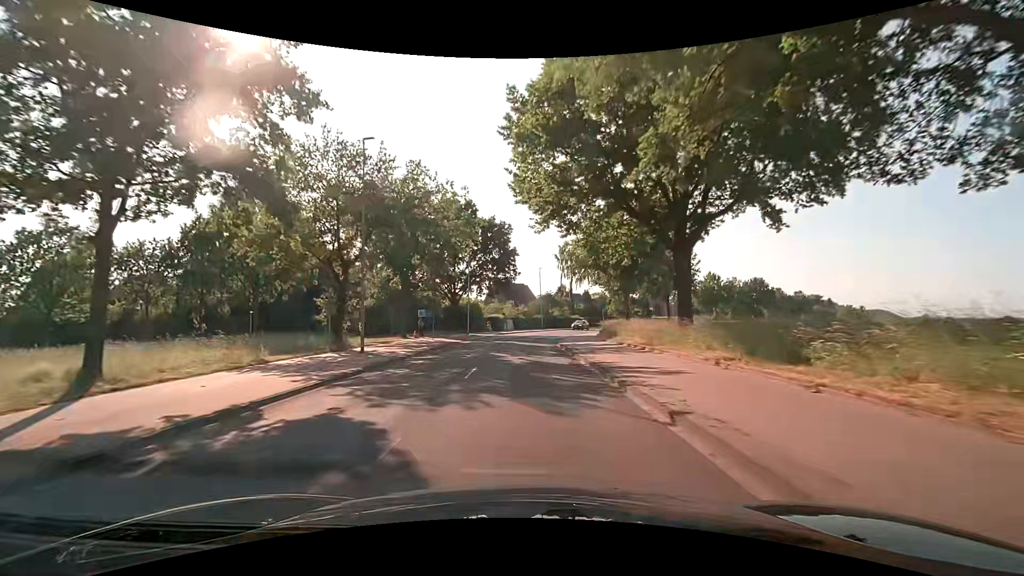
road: secondary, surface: asphalt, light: Day
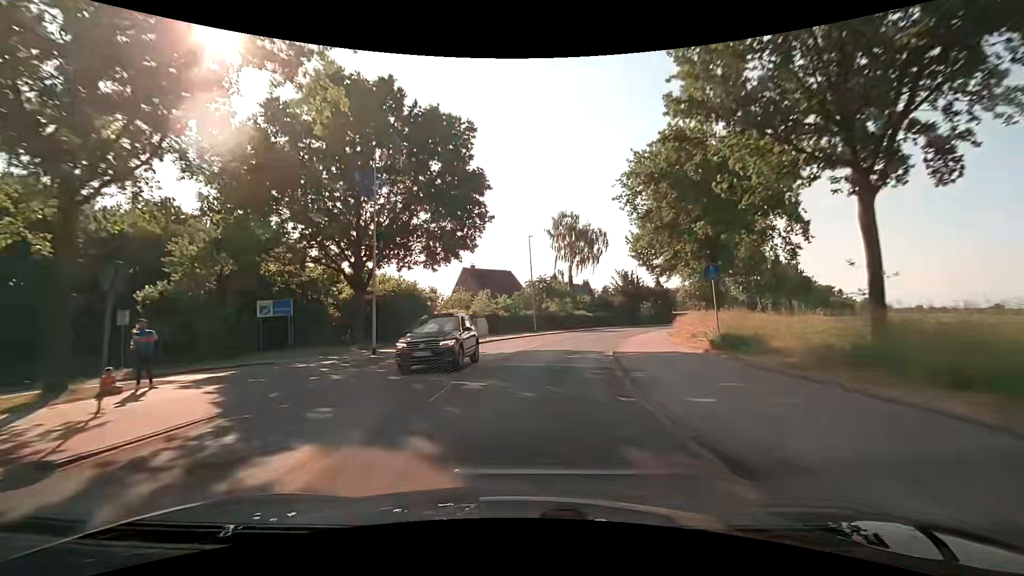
(+0.3, +31.2) m; +1°
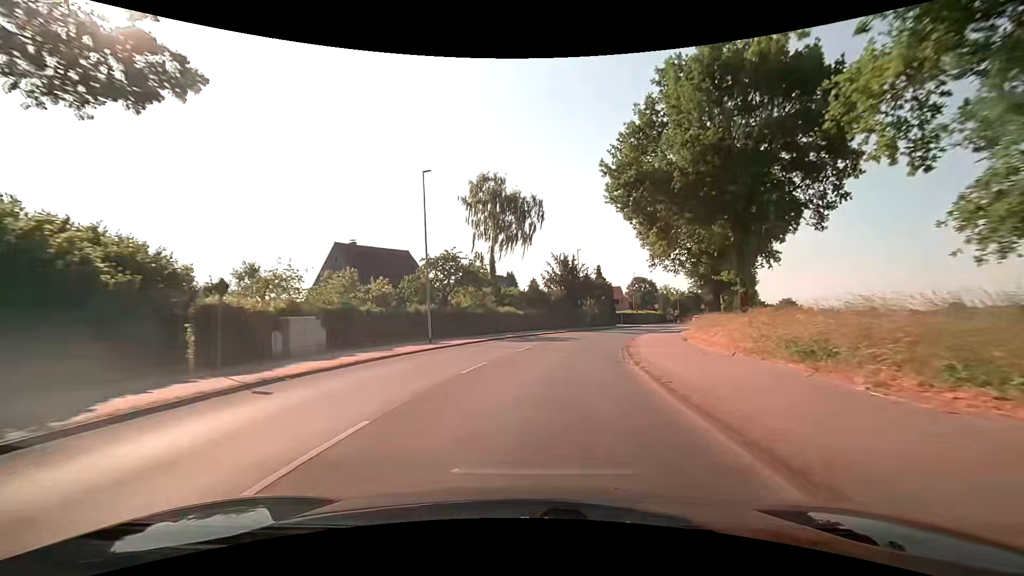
(+1.7, +23.3) m; +9°
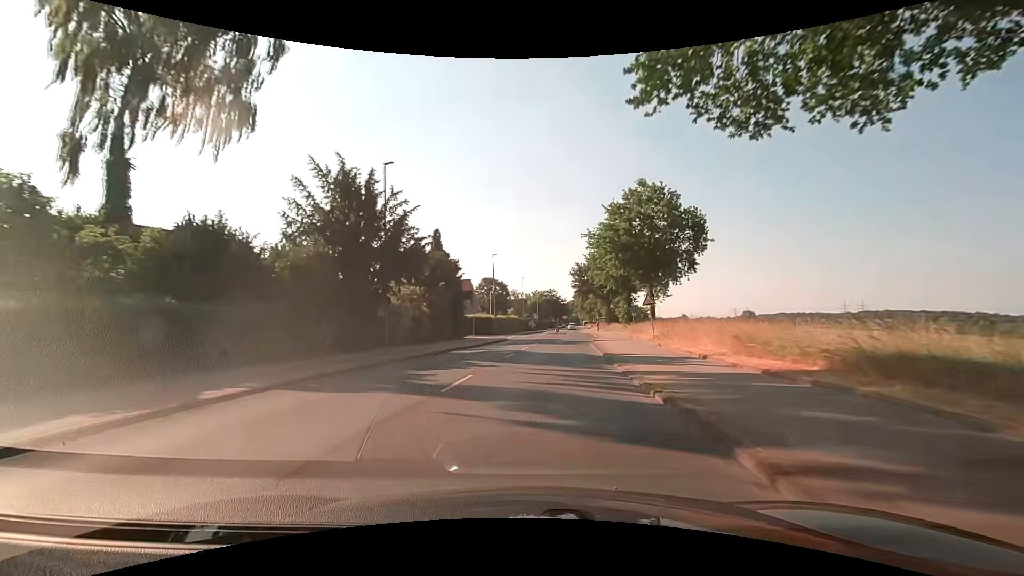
(+6.1, +38.2) m; +18°
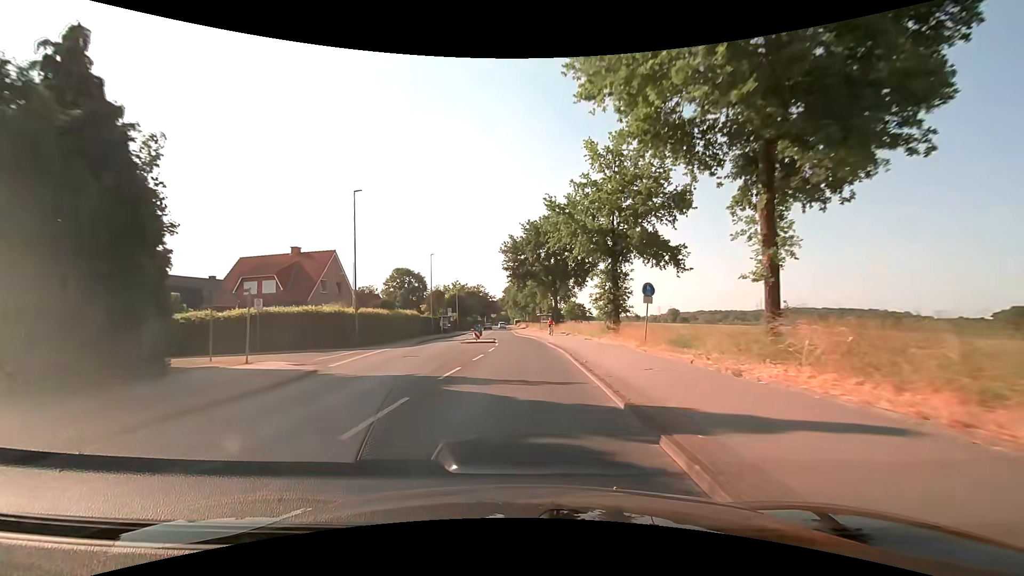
(+2.3, +31.0) m; +8°
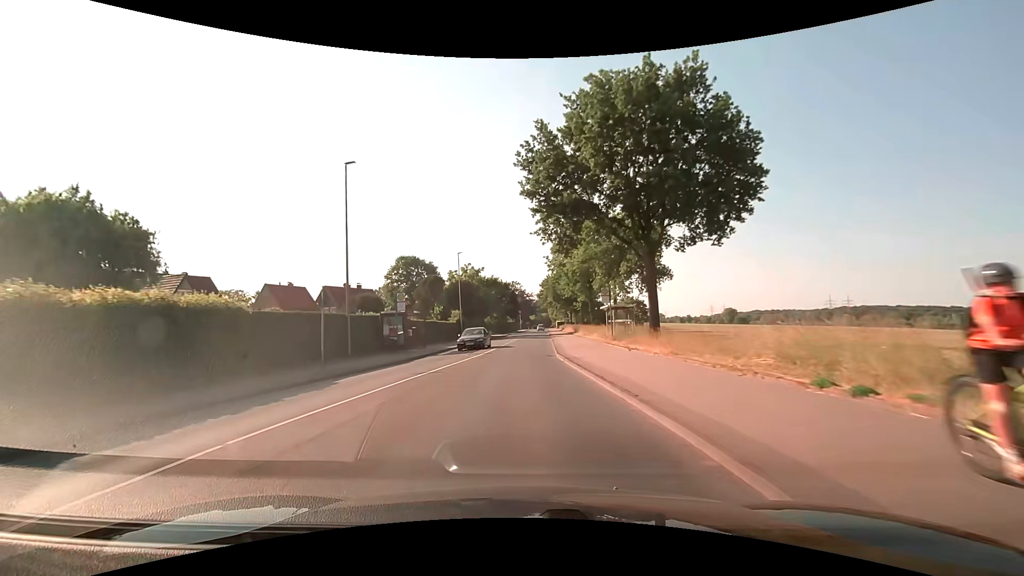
(-0.6, +39.0) m; -5°
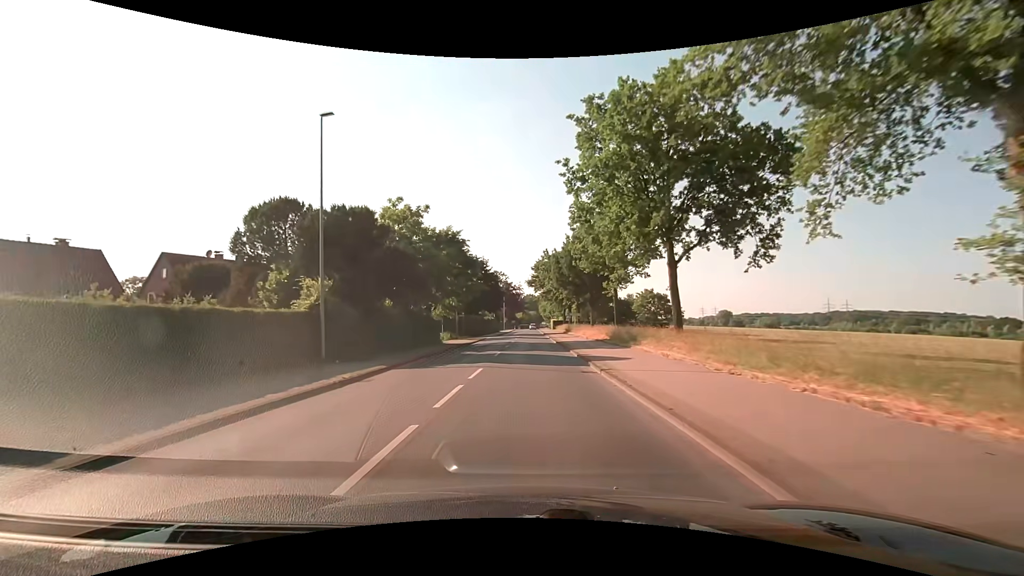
(+0.2, +38.9) m; +2°
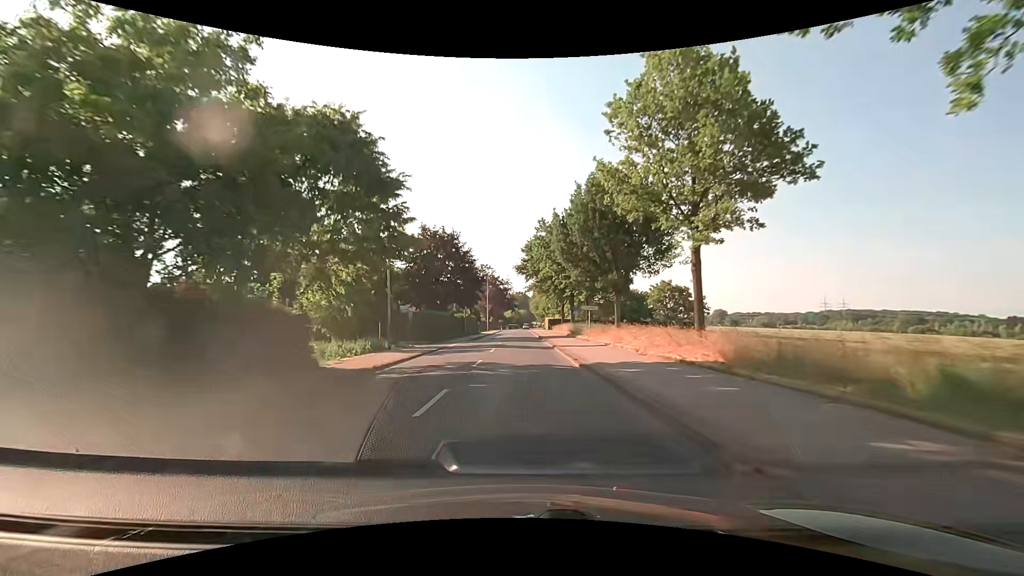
(+0.2, +23.3) m; +1°
(0, +10) (0, +20) (0, +30) (0, +40) (0, +50) (0, +60) (0, +70) (0, +80) (0, +90) (0, +100) m
